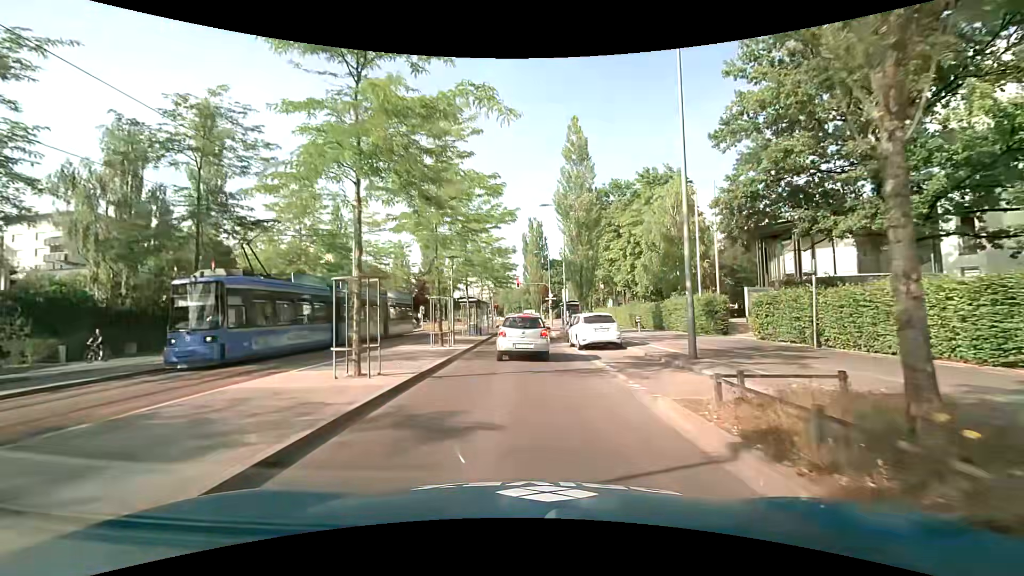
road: secondary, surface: asphalt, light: Day
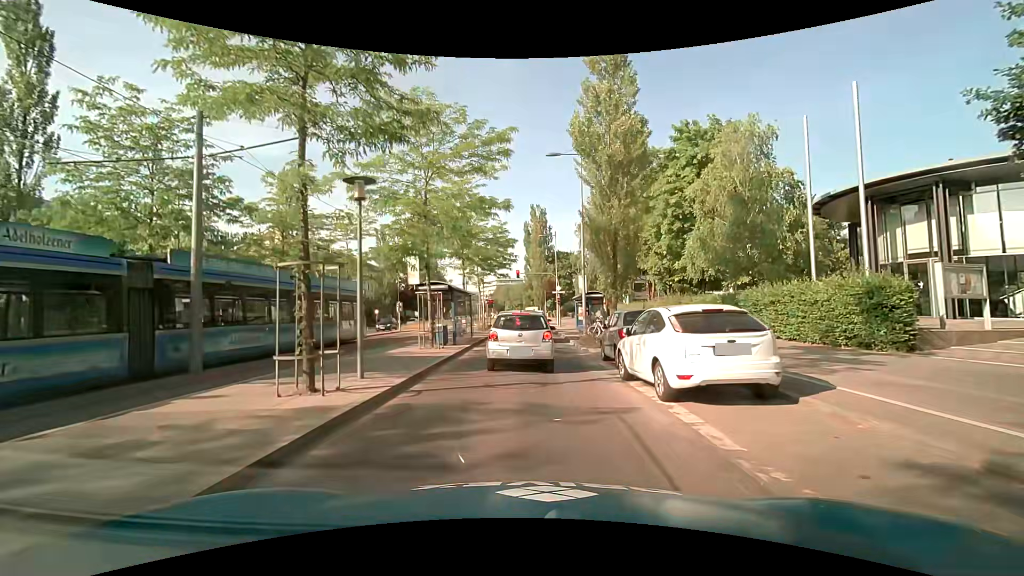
(0.0, +12.1) m; 0°
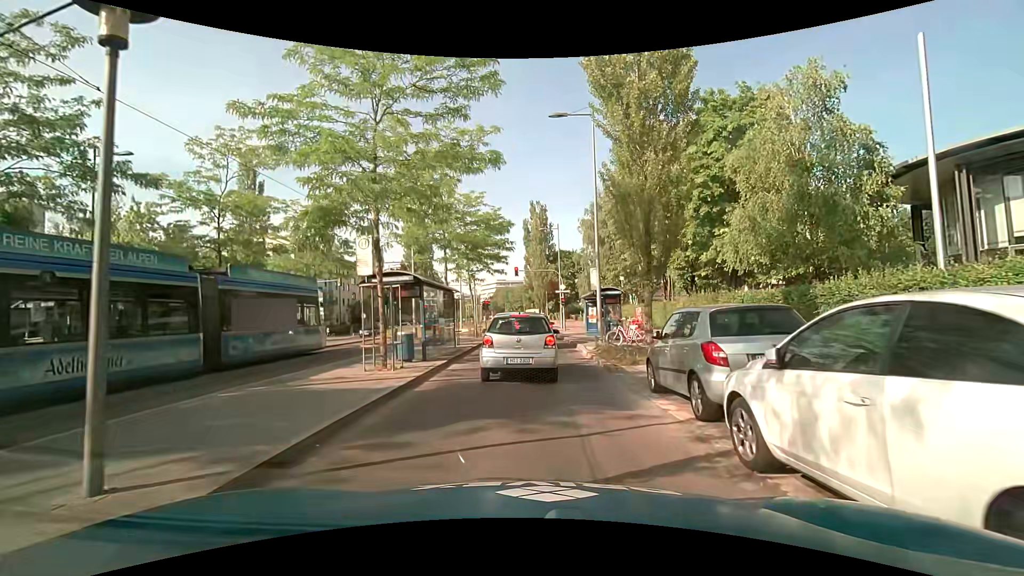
(+0.1, +5.8) m; +1°
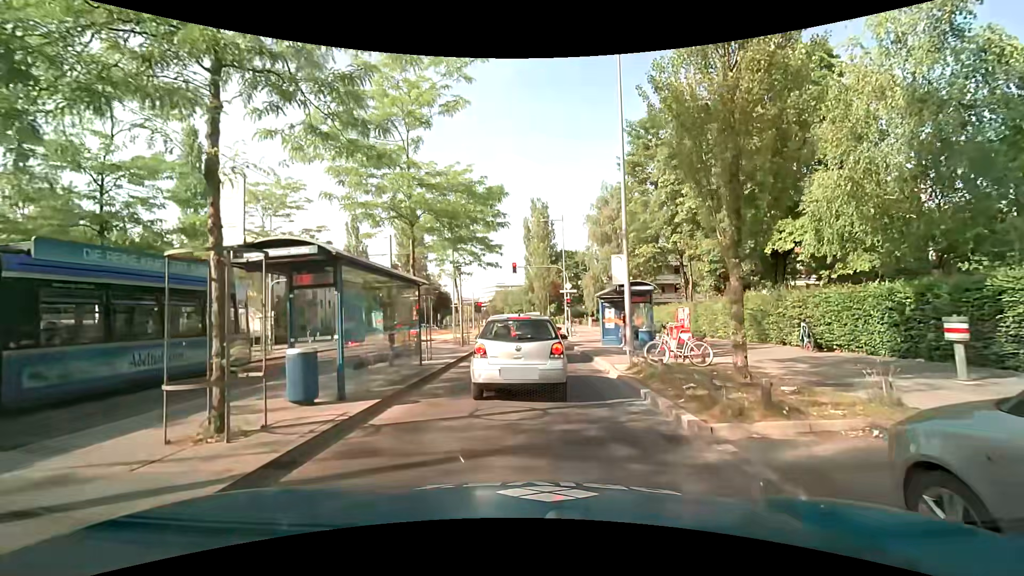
(-0.1, +6.2) m; +1°
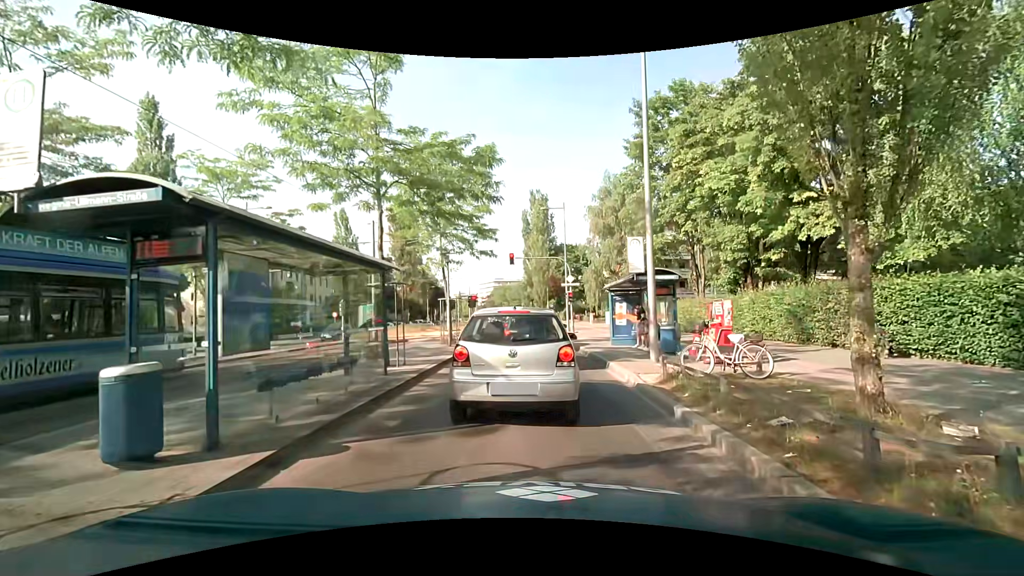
(-0.1, +3.1) m; -2°
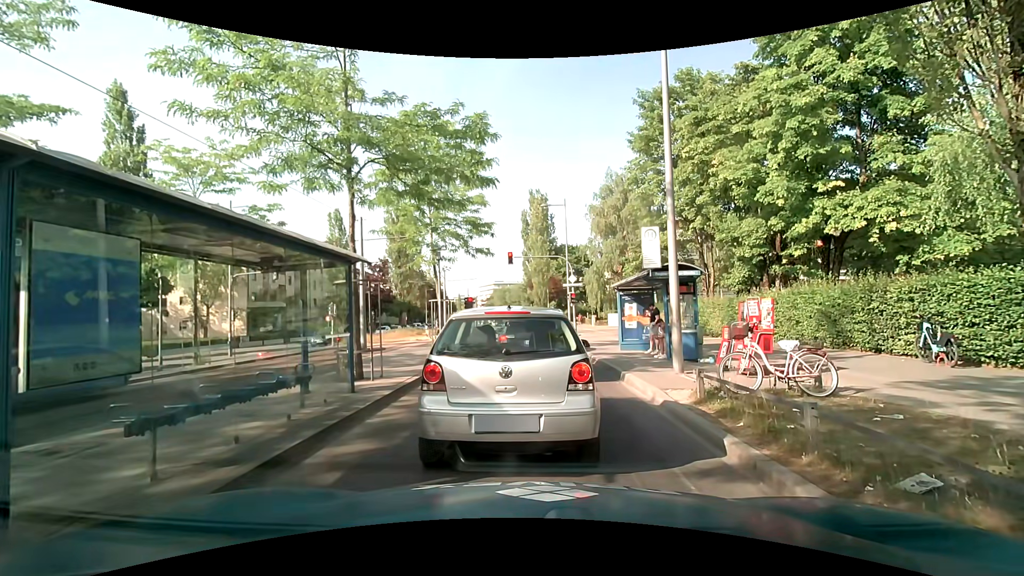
(+0.1, +1.9) m; +1°
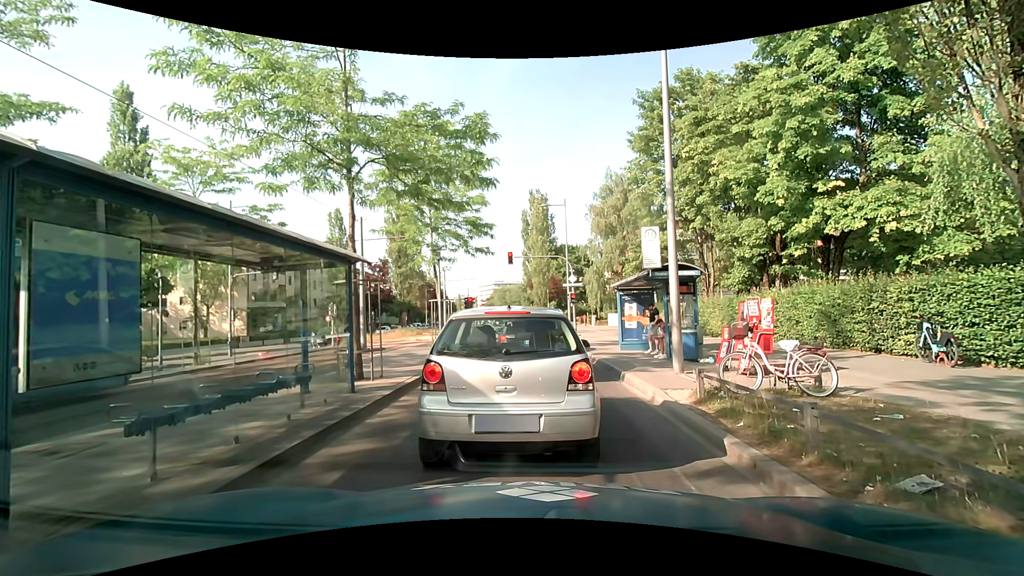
(0.0, 0.0) m; 0°
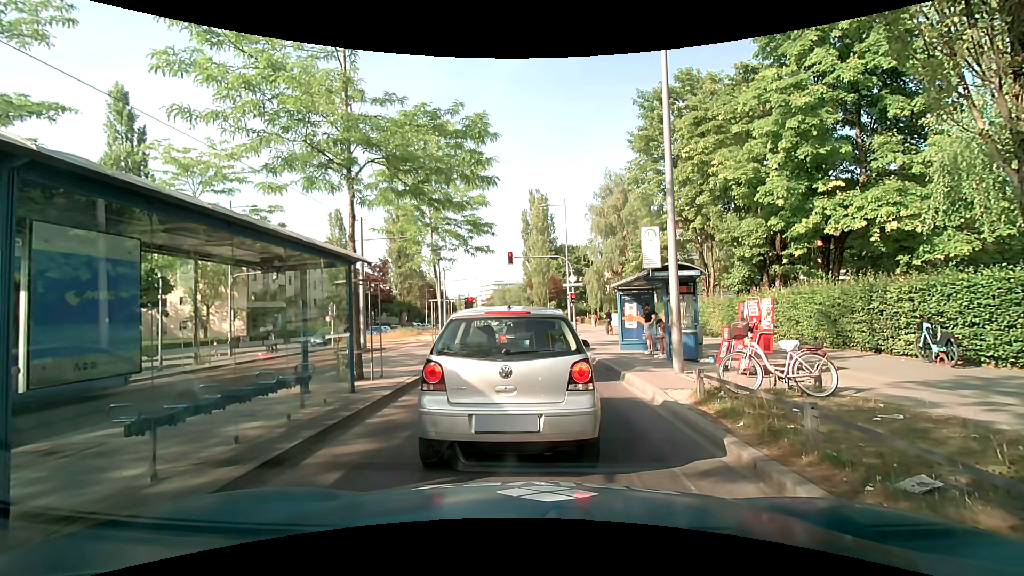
(0.0, 0.0) m; 0°
(0, +10) (0, +20) (-1, +30) (-1, +40) (-1, +50) (-2, +60) (-3, +70) (-4, +80) (-5, +90) (-6, +100) m
